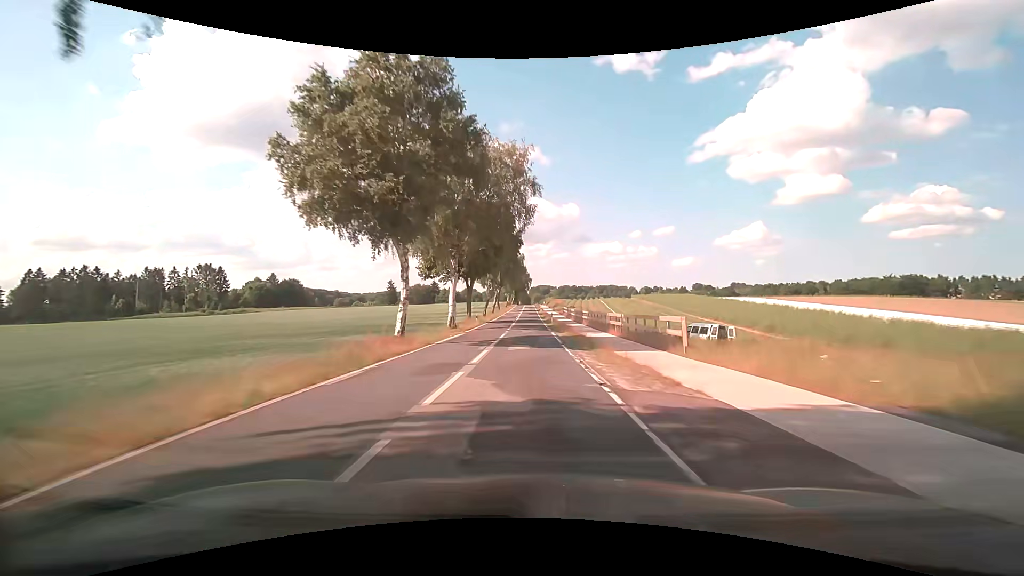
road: tertiary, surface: asphalt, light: Day
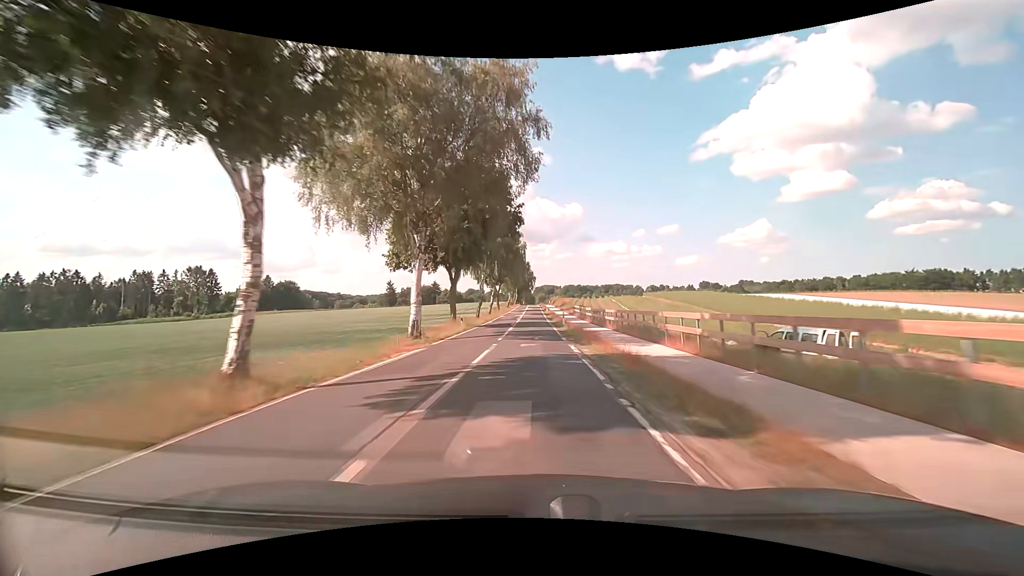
(0.0, +13.1) m; 0°
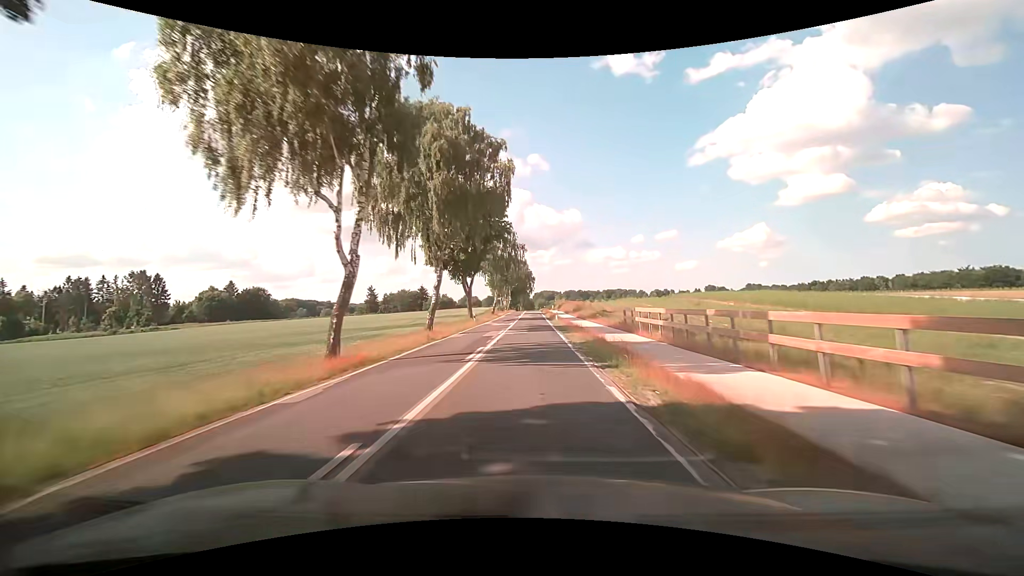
(0.0, +39.1) m; +1°
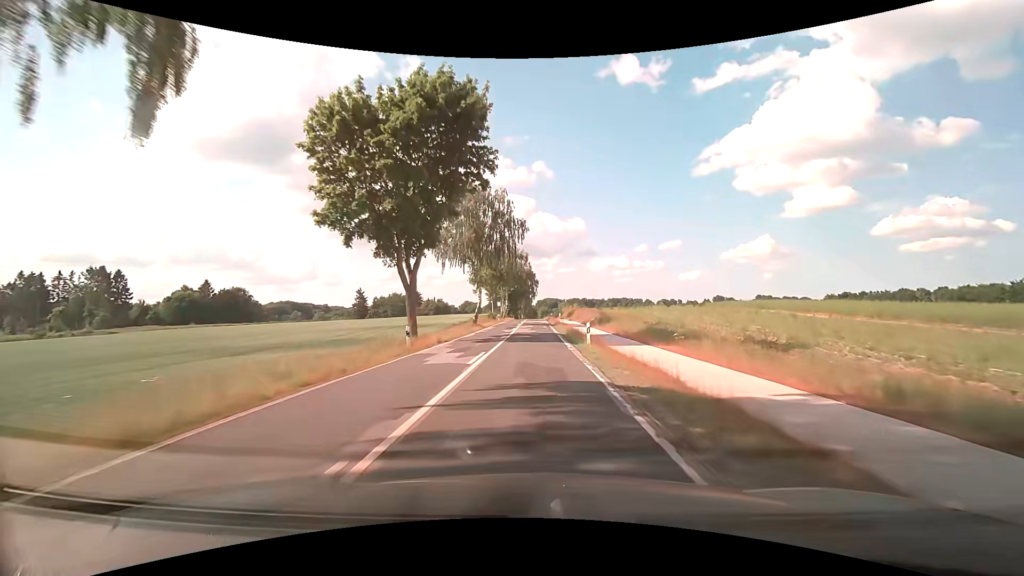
(-0.3, +25.6) m; -1°
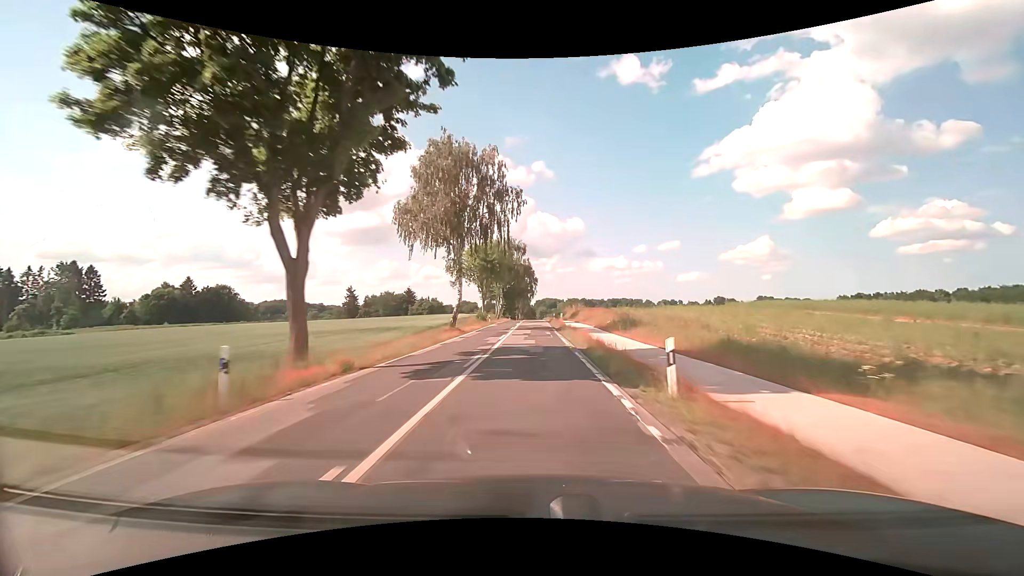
(0.0, +12.8) m; 0°
